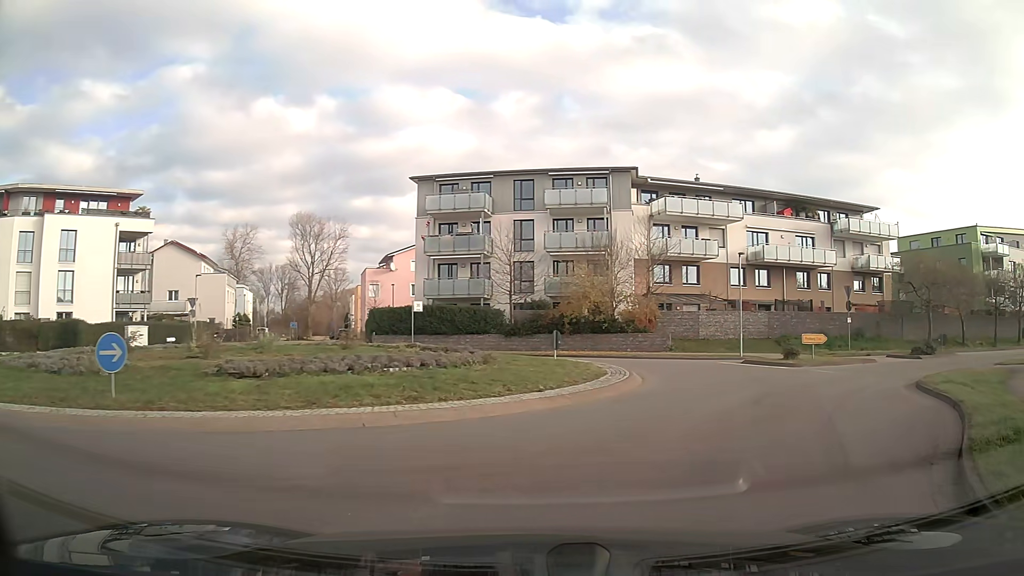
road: unclassified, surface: asphalt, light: Day
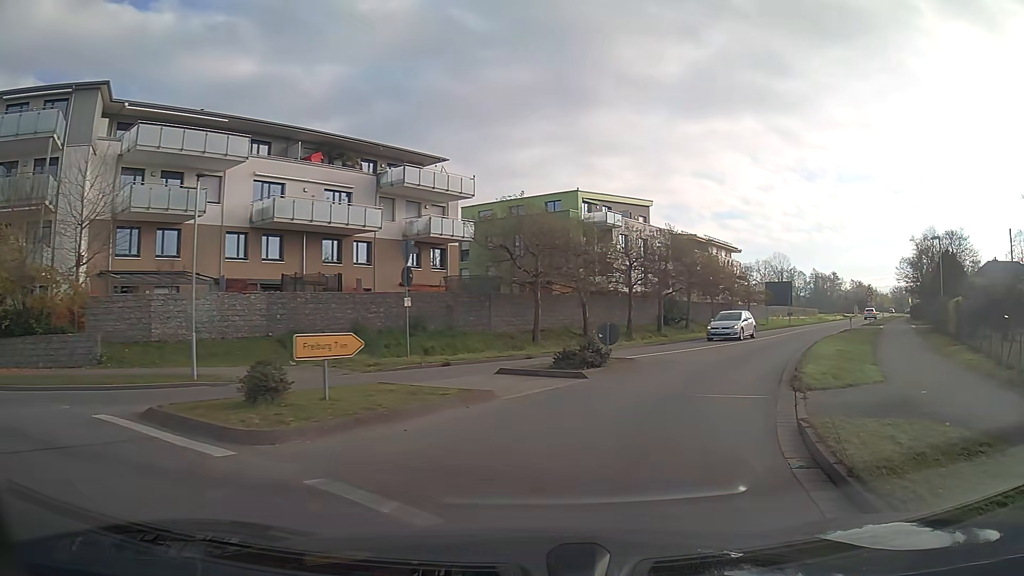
(+6.0, +15.8) m; +39°
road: secondary
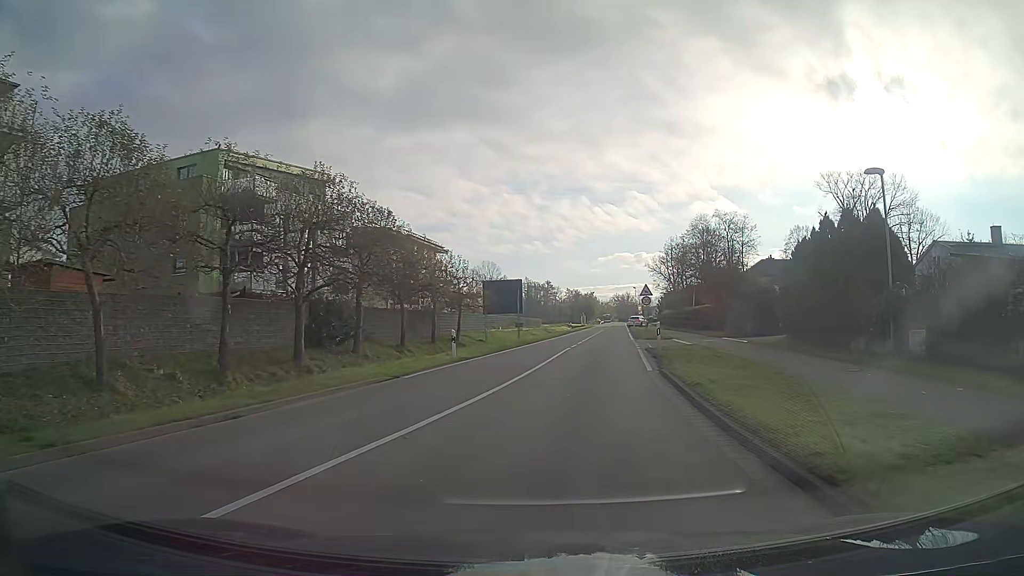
(+4.9, +20.0) m; +23°
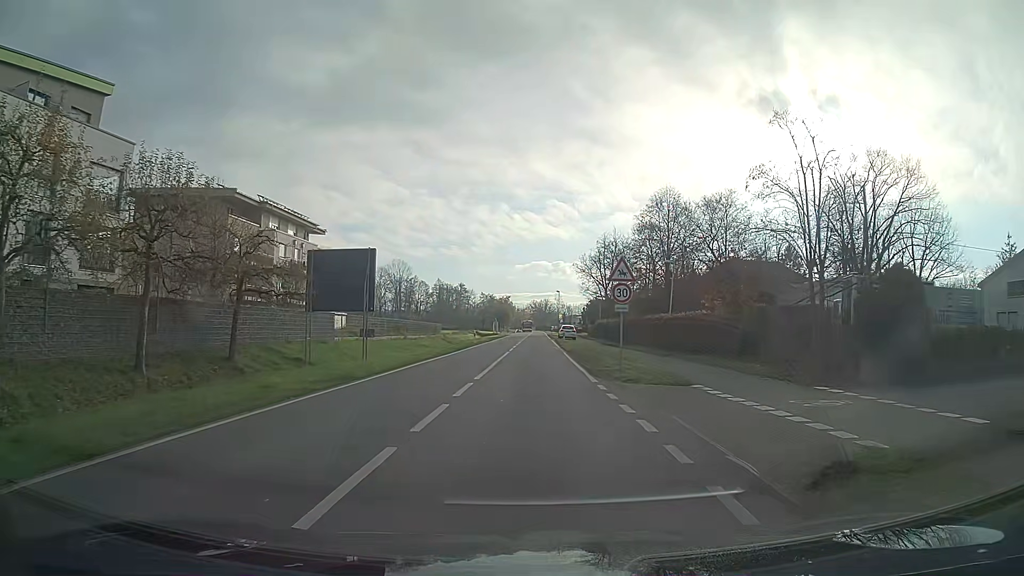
(+1.8, +23.4) m; +6°
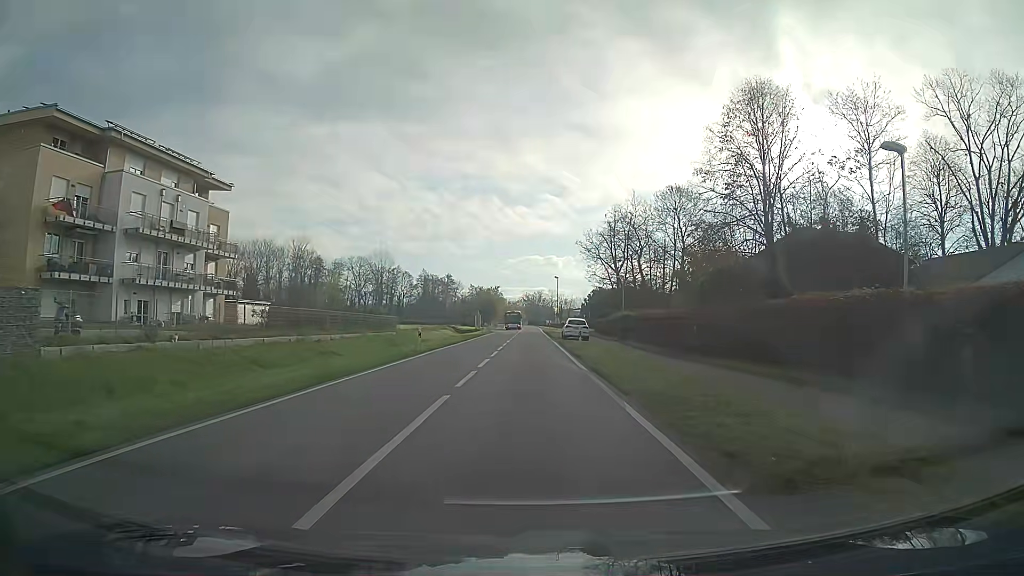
(+0.2, +25.1) m; +1°
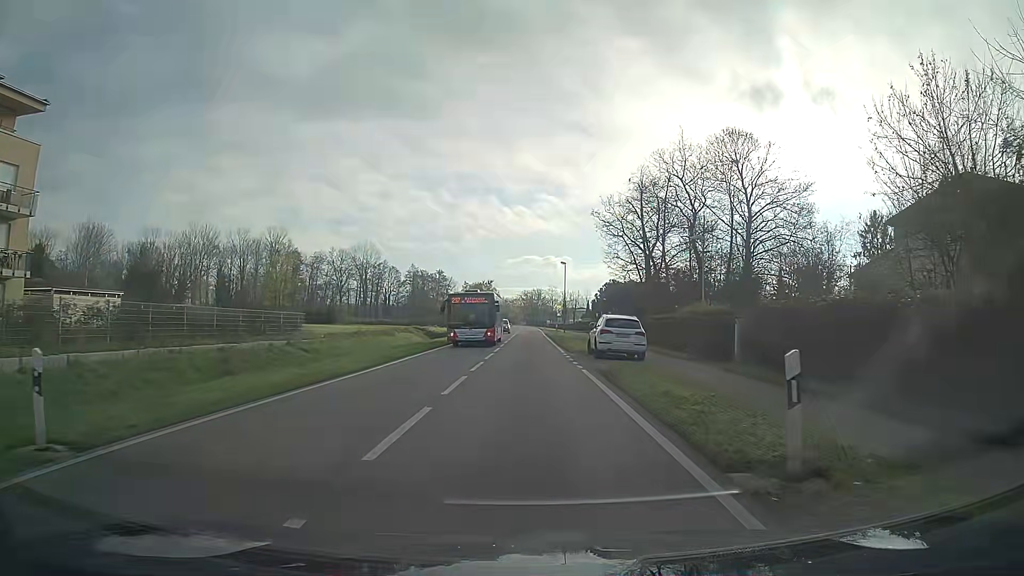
(+0.1, +25.9) m; 0°
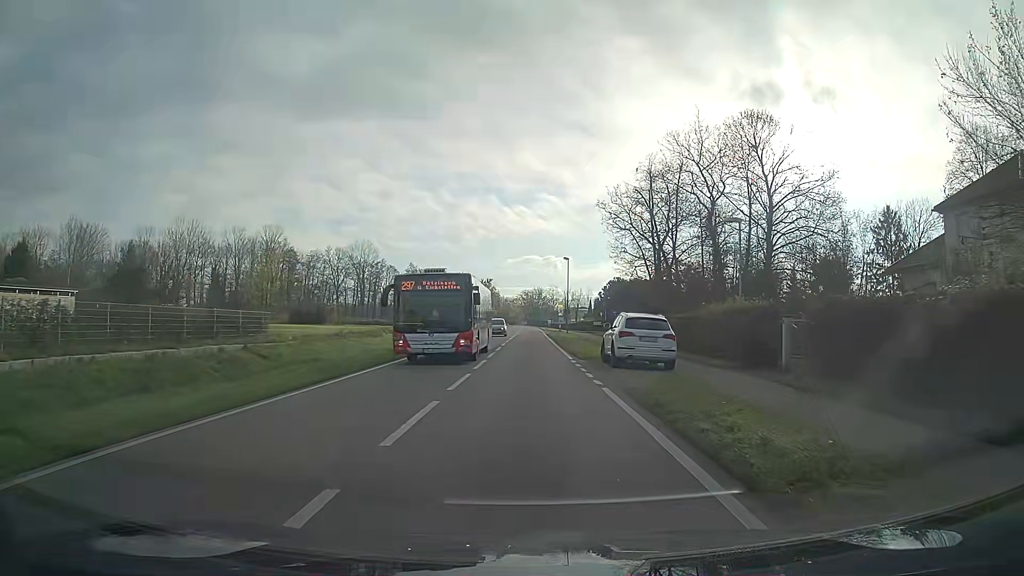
(0.0, +5.2) m; 0°
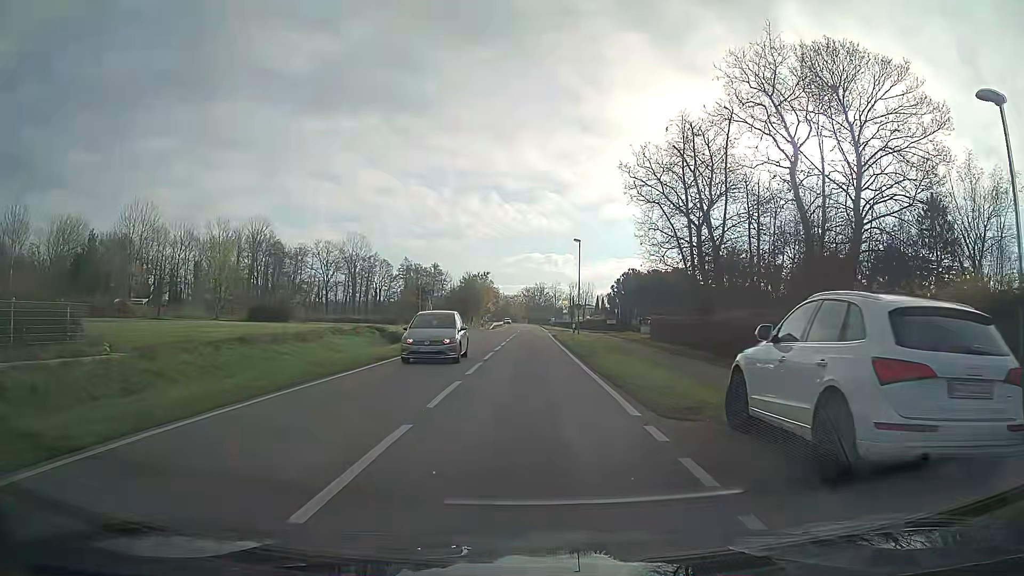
(0.0, +14.9) m; 0°
(0, +10) (0, +20) (0, +30) (0, +40) (0, +50) (0, +60) (0, +70) (0, +80) (0, +90) (0, +100) m
